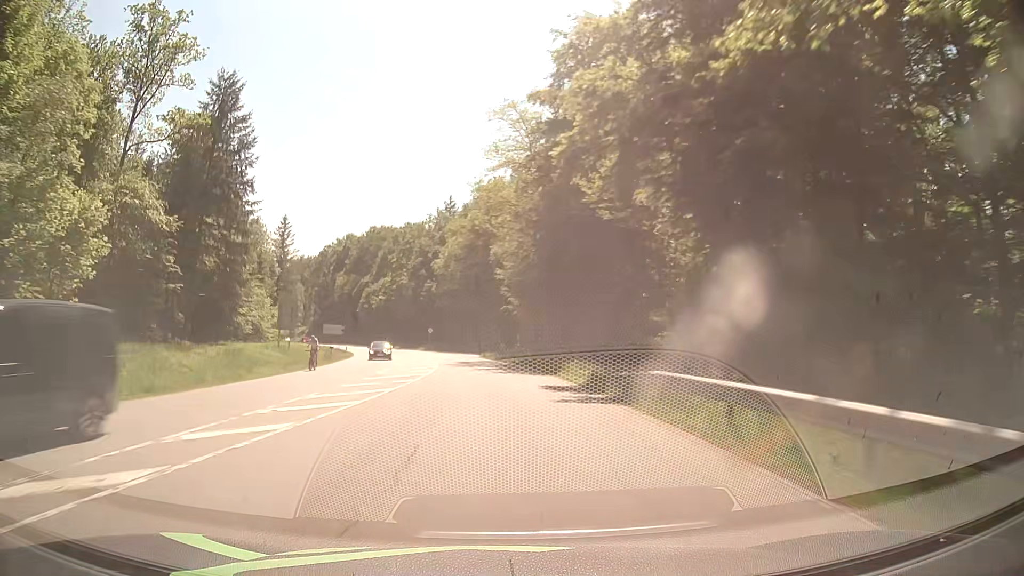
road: secondary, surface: asphalt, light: Day
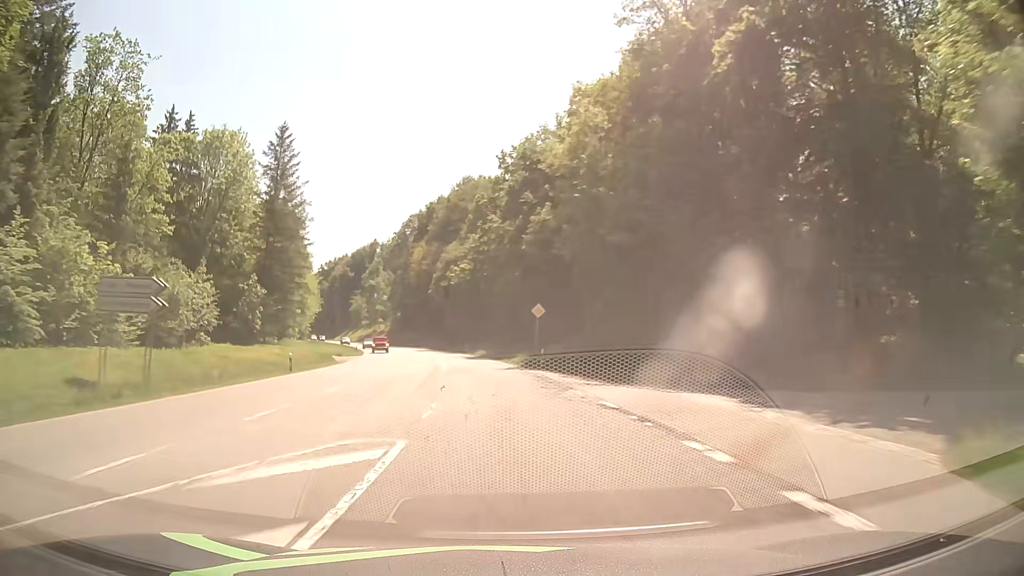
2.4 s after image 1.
(-5.5, +62.9) m; -11°
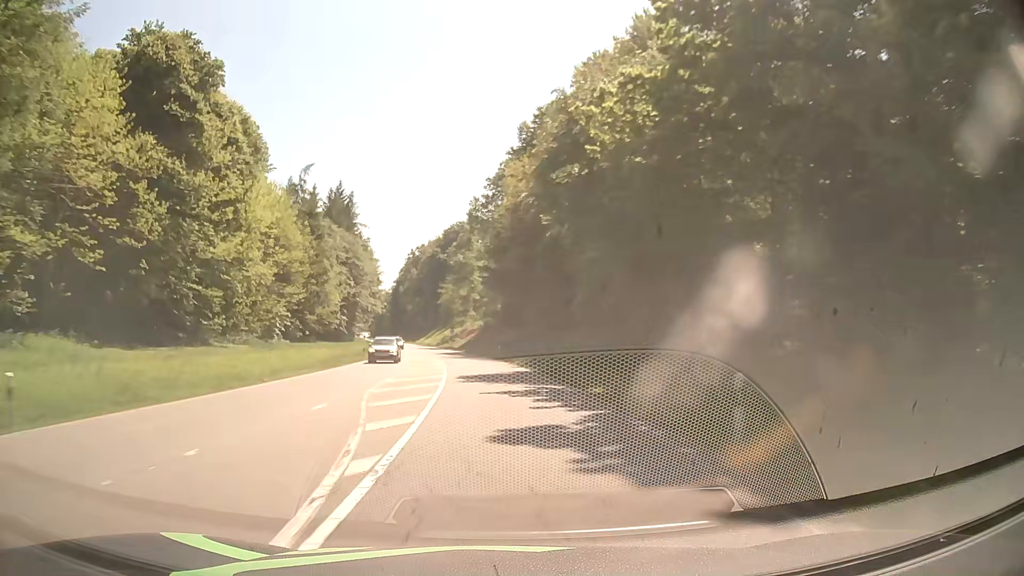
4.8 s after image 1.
(-5.9, +63.0) m; -11°
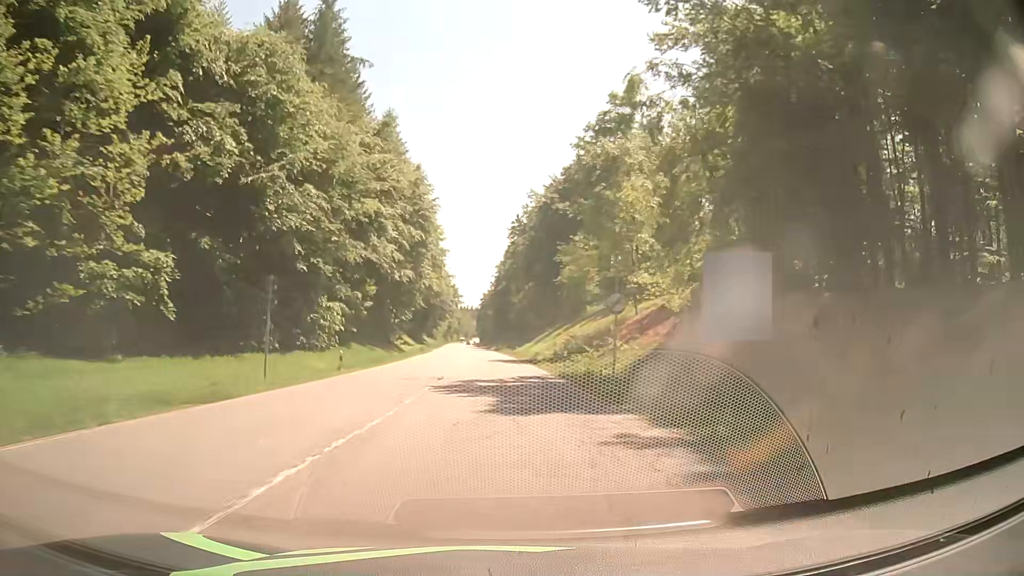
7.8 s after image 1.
(-7.6, +78.9) m; -10°
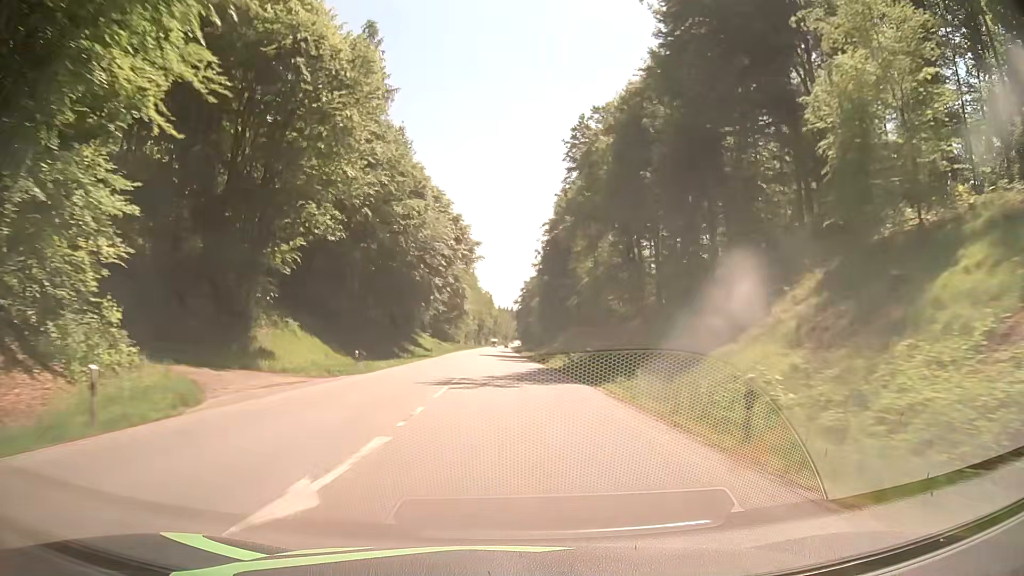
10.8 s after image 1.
(-3.1, +79.2) m; -4°
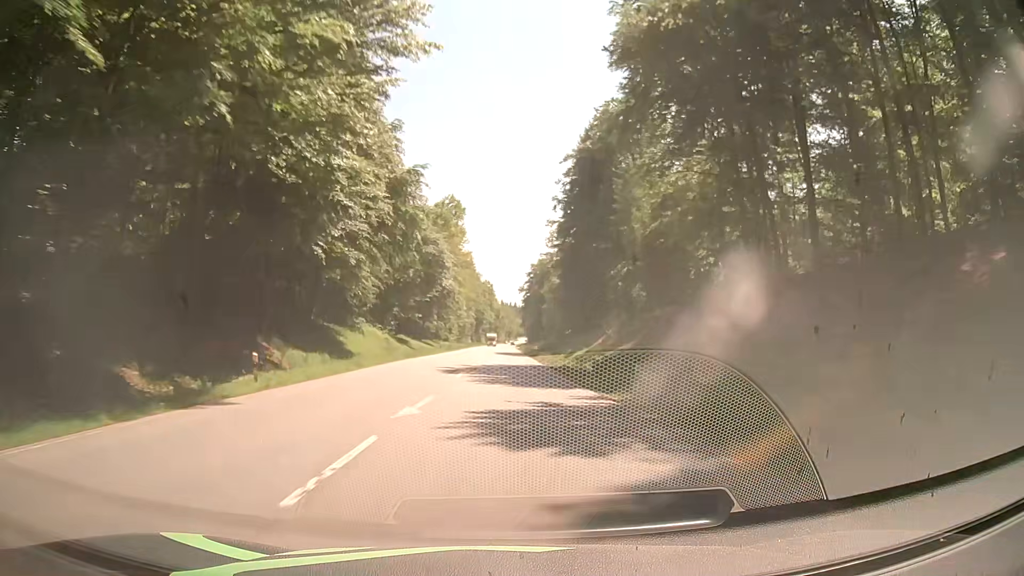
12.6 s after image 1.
(-0.2, +47.5) m; 0°
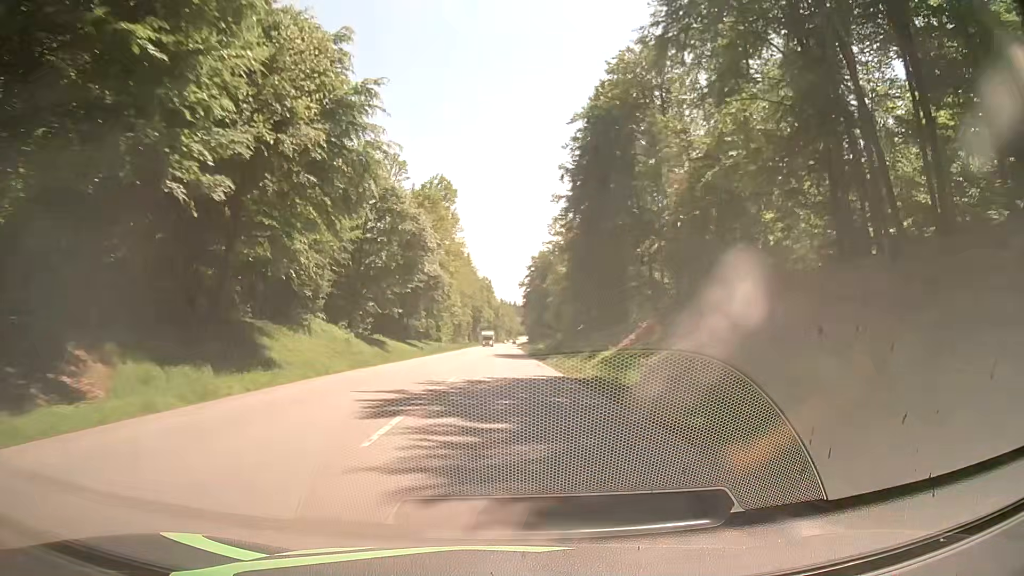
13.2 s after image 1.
(0.0, +15.9) m; 0°
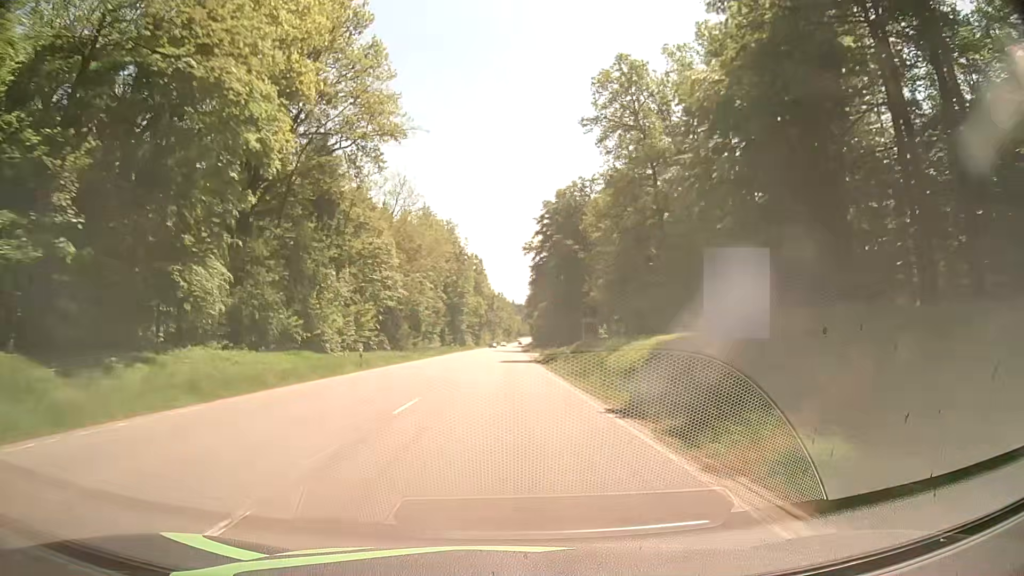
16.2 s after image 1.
(-0.3, +79.3) m; 0°
(0, +10) (0, +20) (0, +30) (0, +40) (0, +50) (+1, +60) (+1, +70) (+1, +80) (+1, +90) (+1, +100) m
